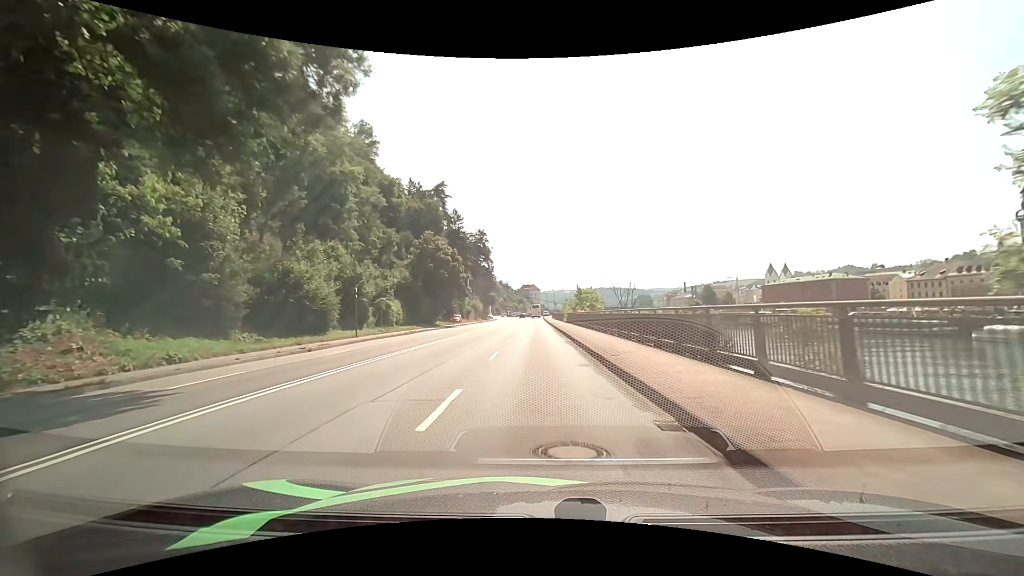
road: primary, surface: asphalt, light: Day
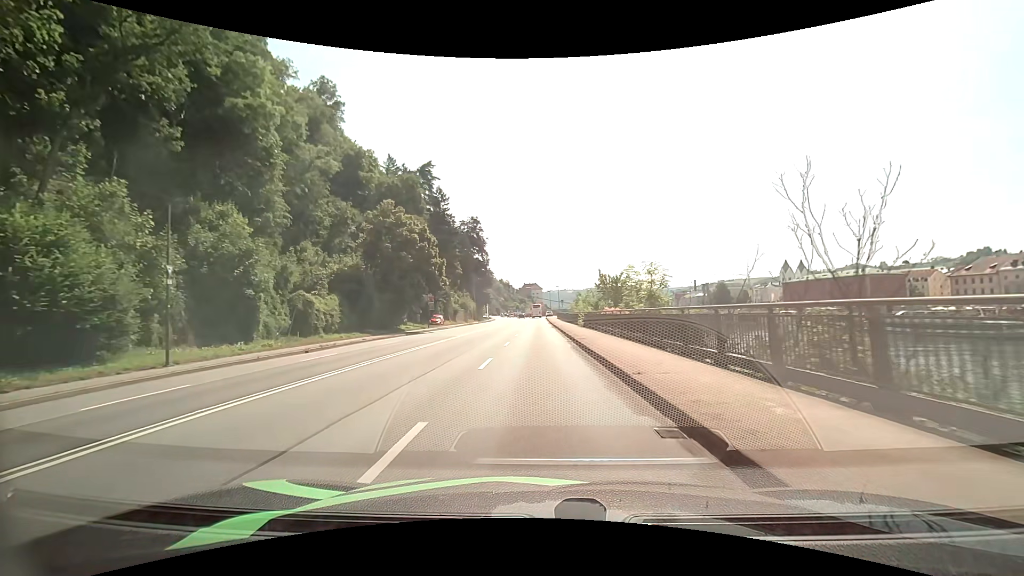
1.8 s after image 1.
(0.0, +20.3) m; 0°
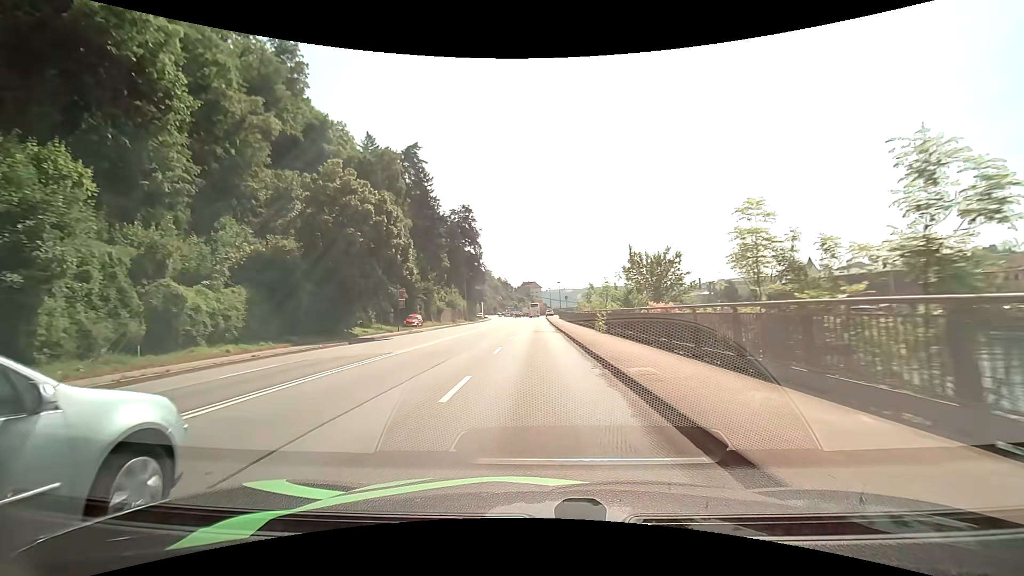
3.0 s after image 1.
(0.0, +13.7) m; 0°
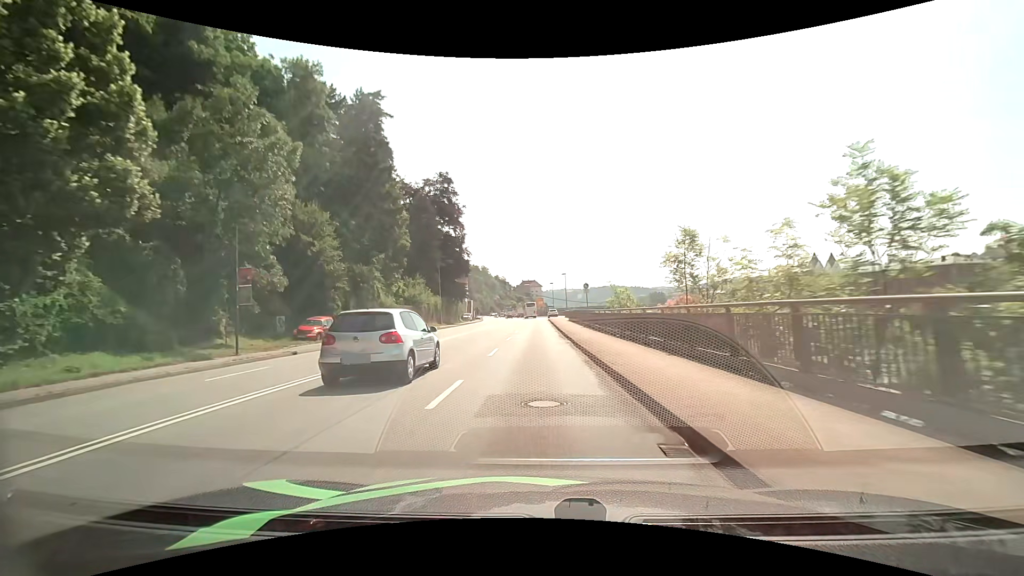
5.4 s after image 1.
(+0.1, +27.5) m; 0°
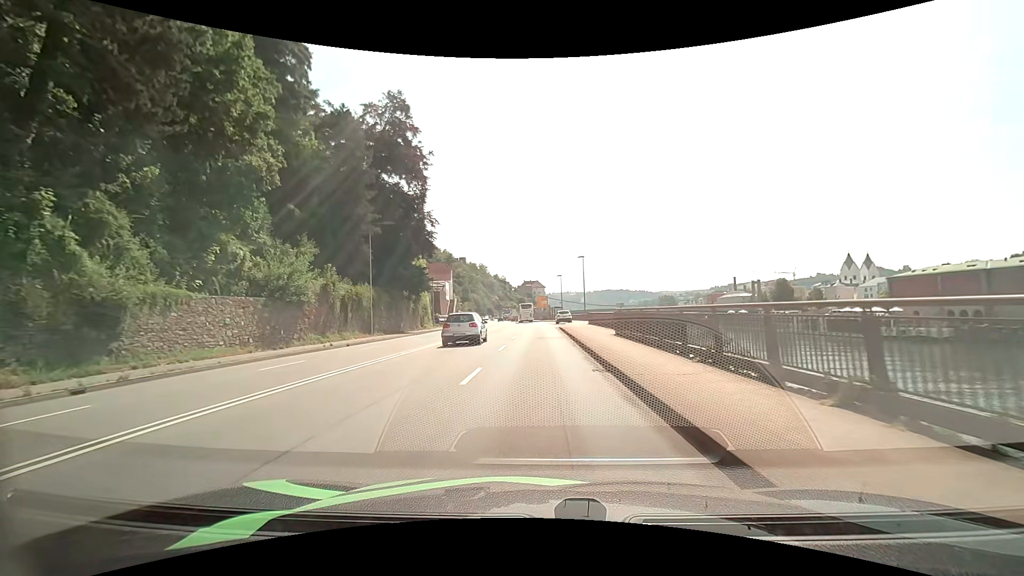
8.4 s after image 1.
(+0.1, +33.6) m; 0°
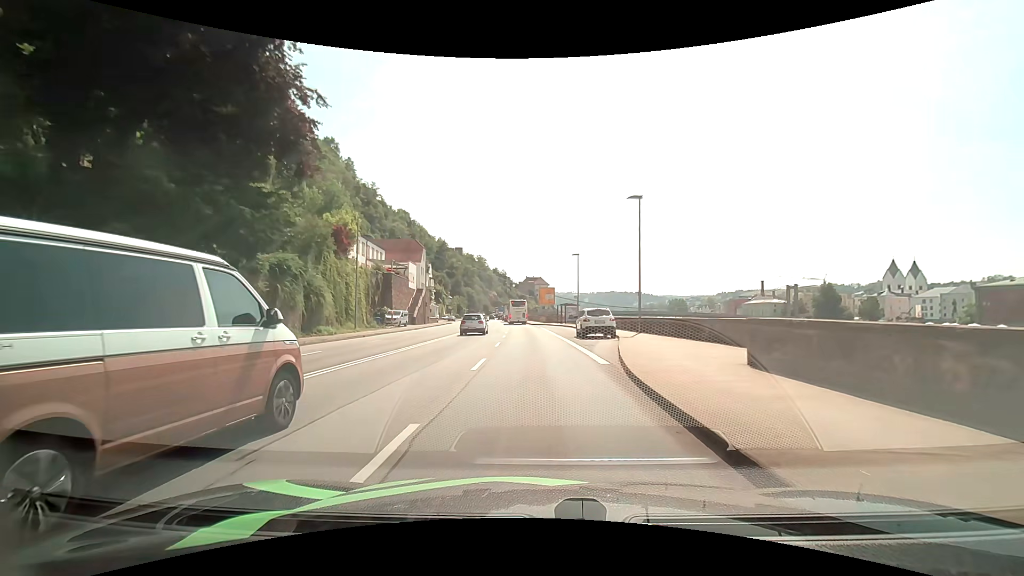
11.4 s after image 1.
(+0.2, +33.5) m; 0°
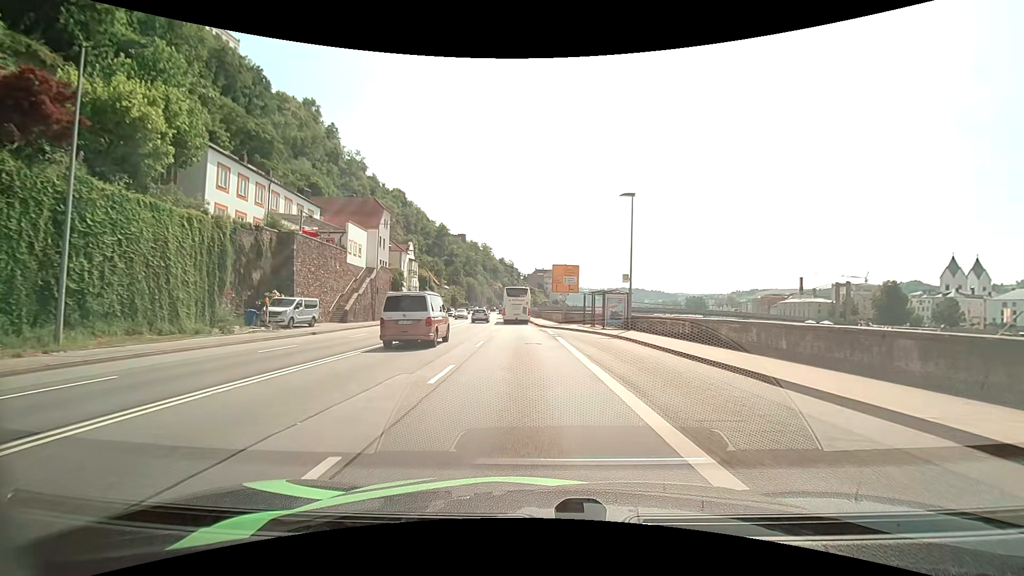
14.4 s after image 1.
(-0.2, +28.0) m; -1°
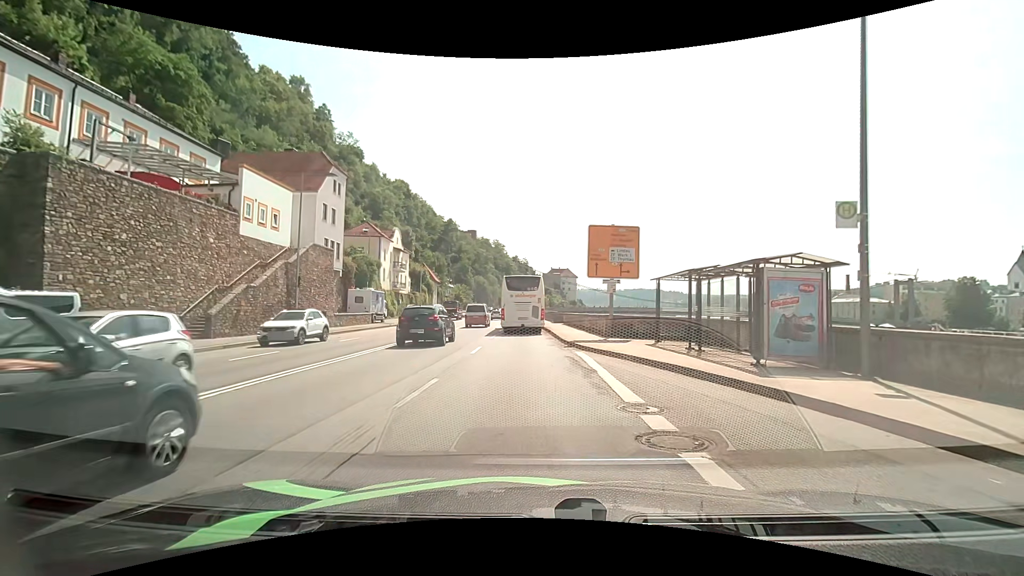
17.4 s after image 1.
(-0.2, +19.7) m; -1°
(0, +10) (-1, +20) (-1, +30) (-1, +40) (-2, +50) (-2, +60) (-3, +70) (-4, +80) (-4, +90) (-5, +100) m
